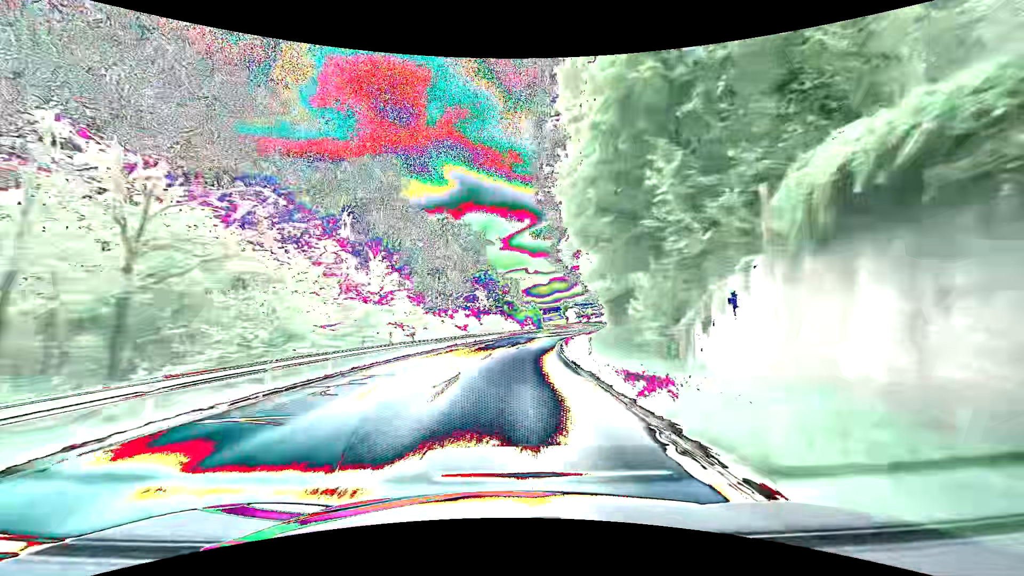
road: secondary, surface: asphalt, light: Day
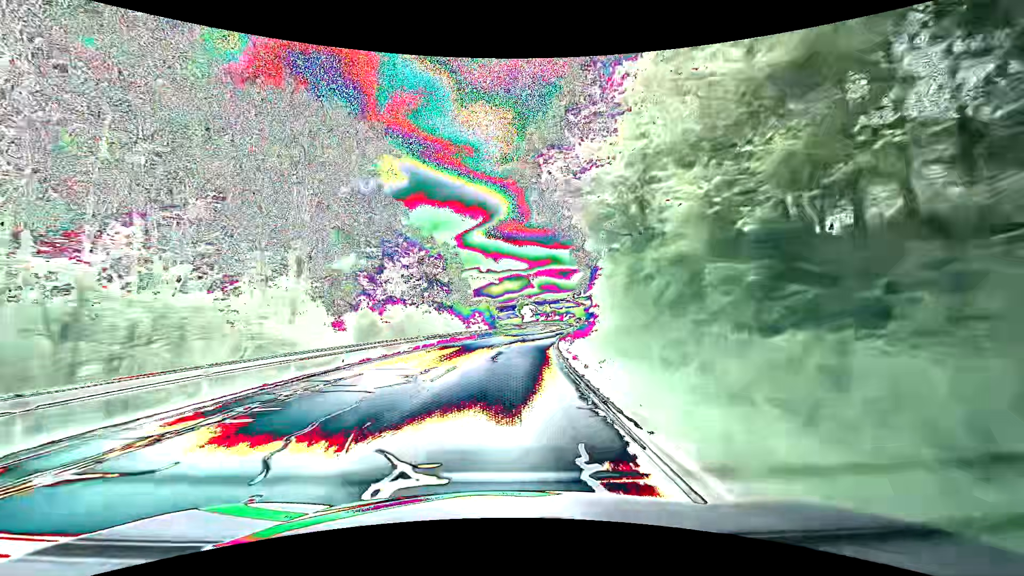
(+1.5, +33.1) m; +5°
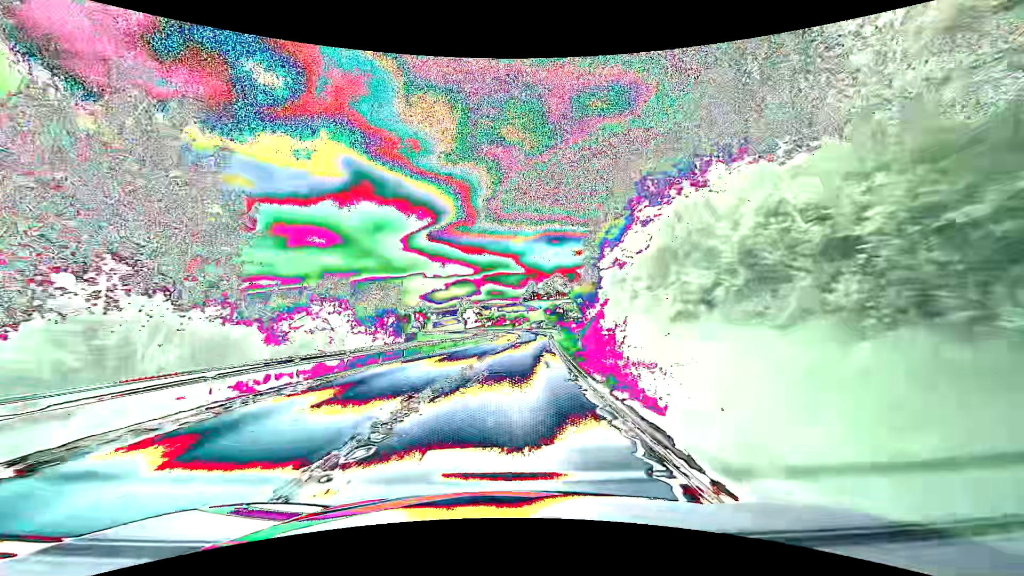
(+2.9, +43.5) m; +7°
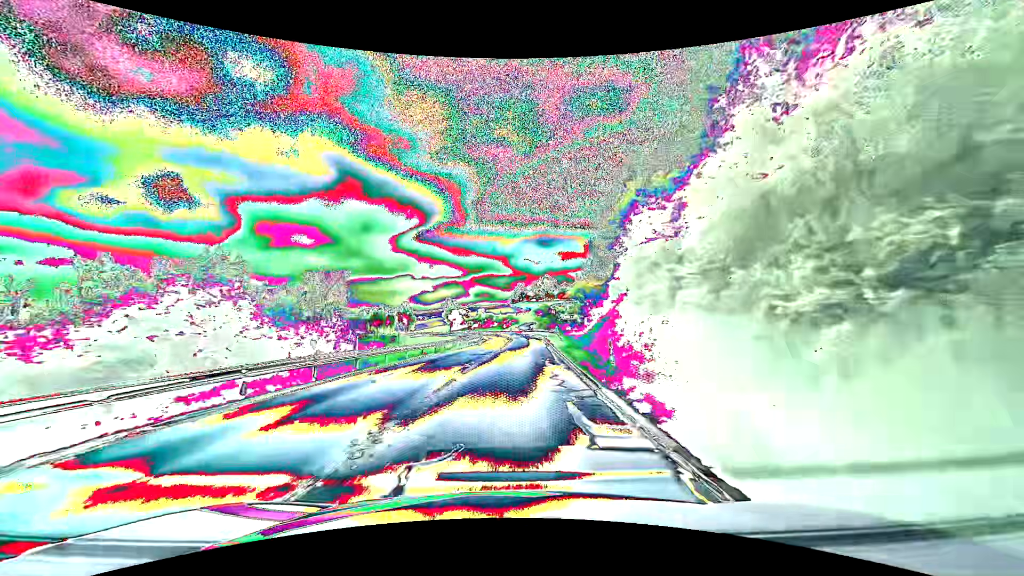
(+0.1, +10.8) m; +1°
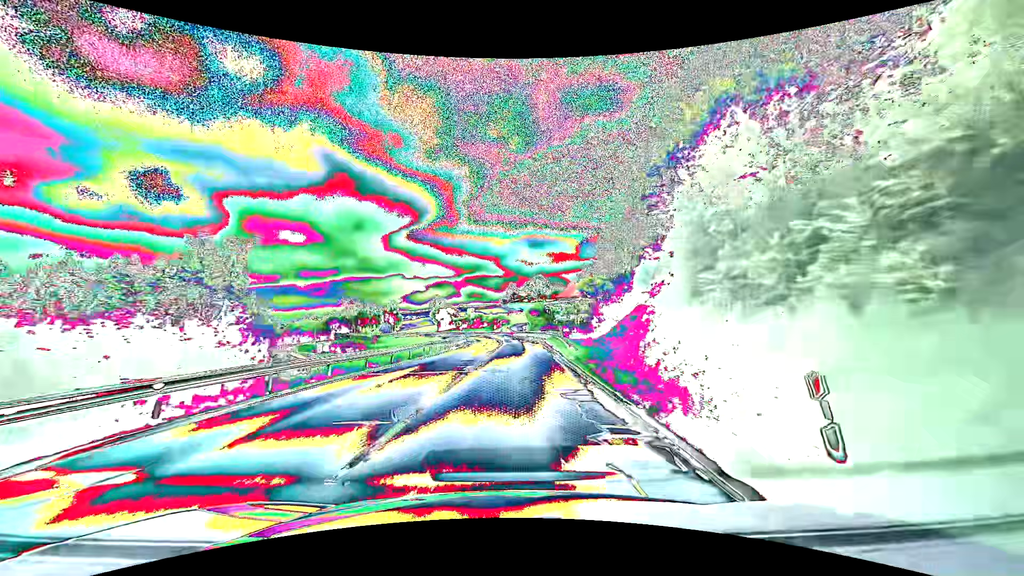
(+0.2, +10.8) m; +1°
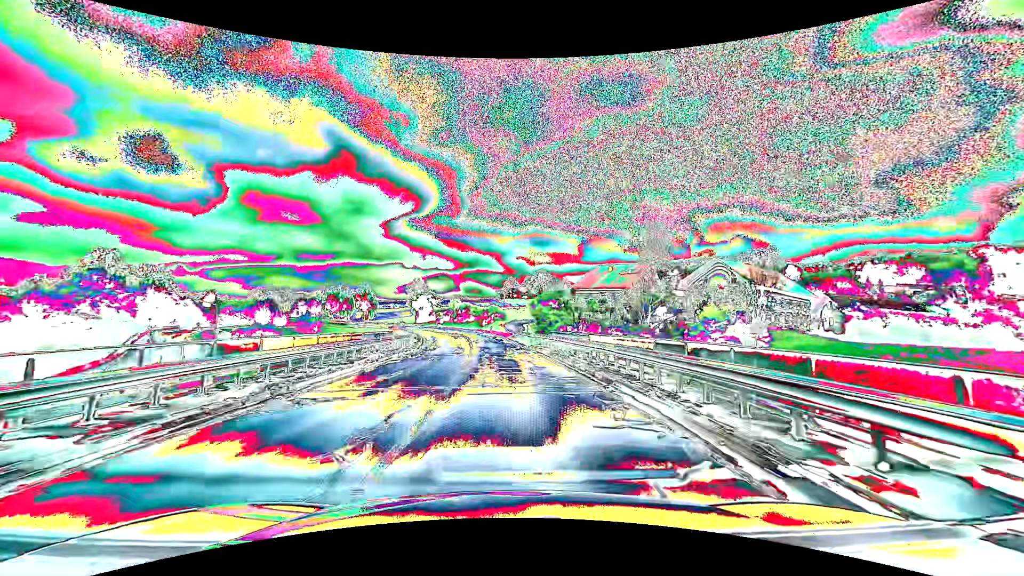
(+0.9, +43.3) m; +1°
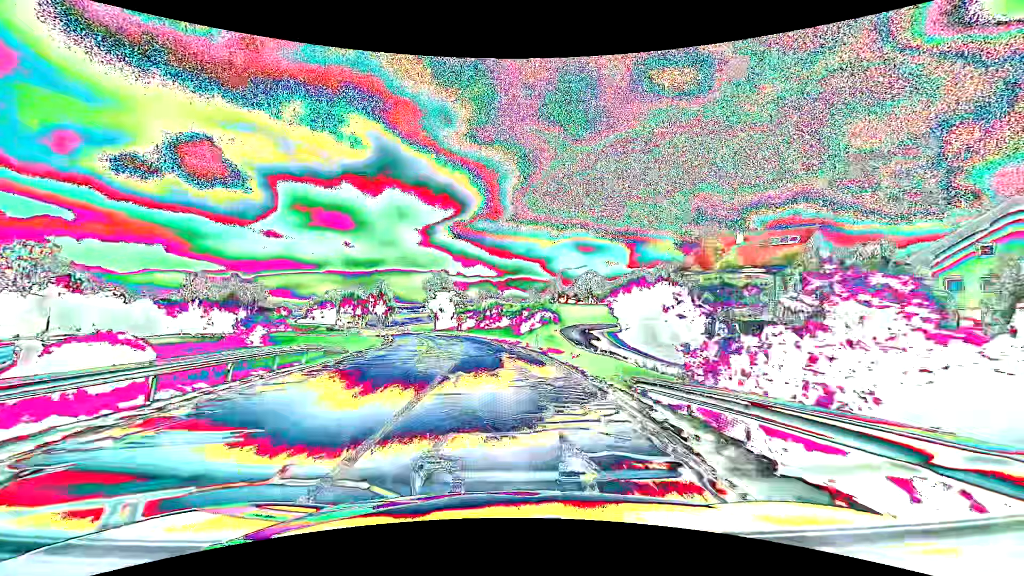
(-1.4, +43.8) m; -5°
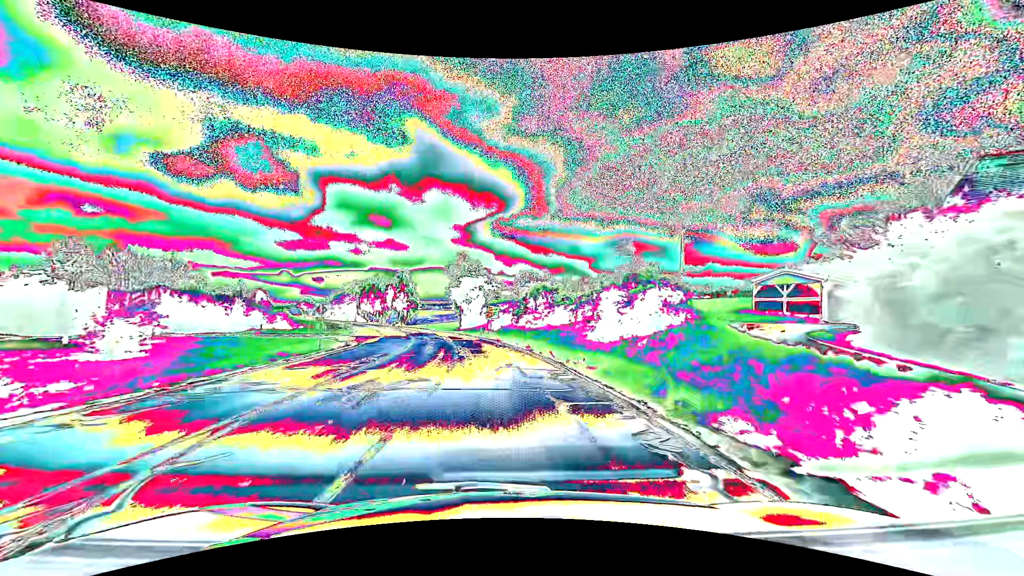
(-1.4, +32.9) m; -5°
(0, +10) (-1, +20) (-1, +30) (-2, +40) (-4, +50) (-6, +60) (-8, +69) (-11, +79) (-13, +89) (-16, +98) m
